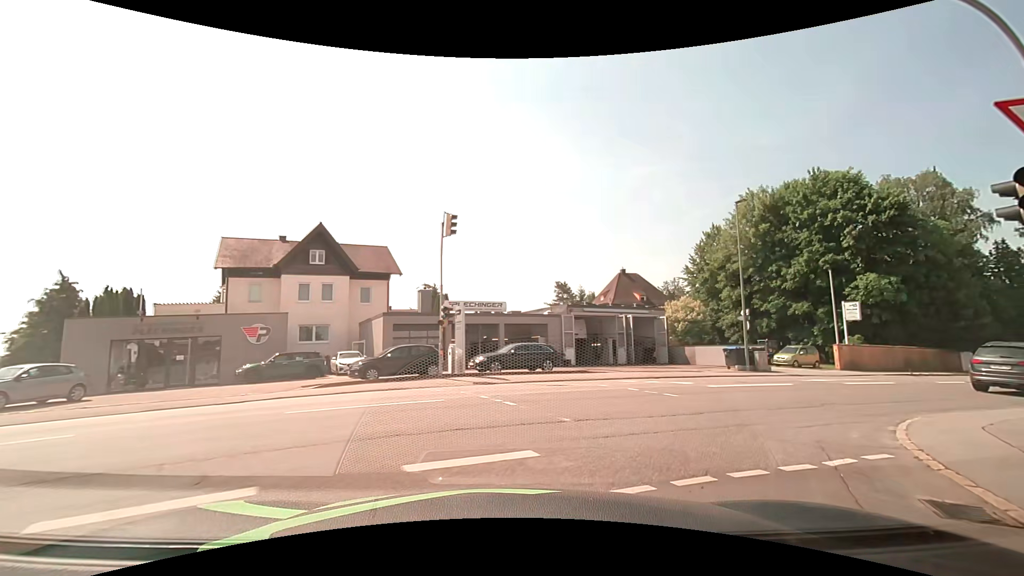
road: residential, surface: asphalt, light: Day
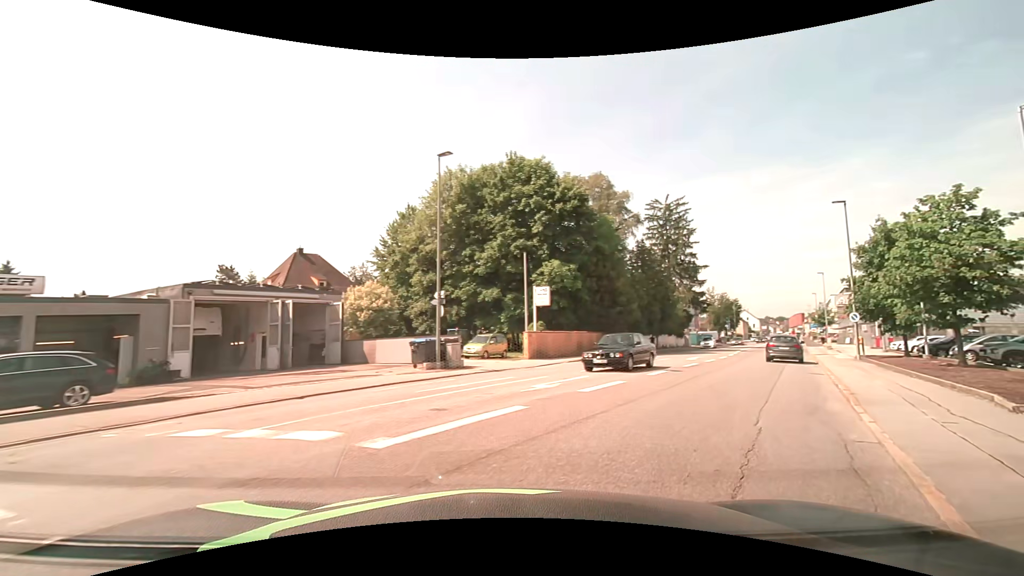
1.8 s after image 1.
(+2.9, +9.0) m; +36°
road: tertiary
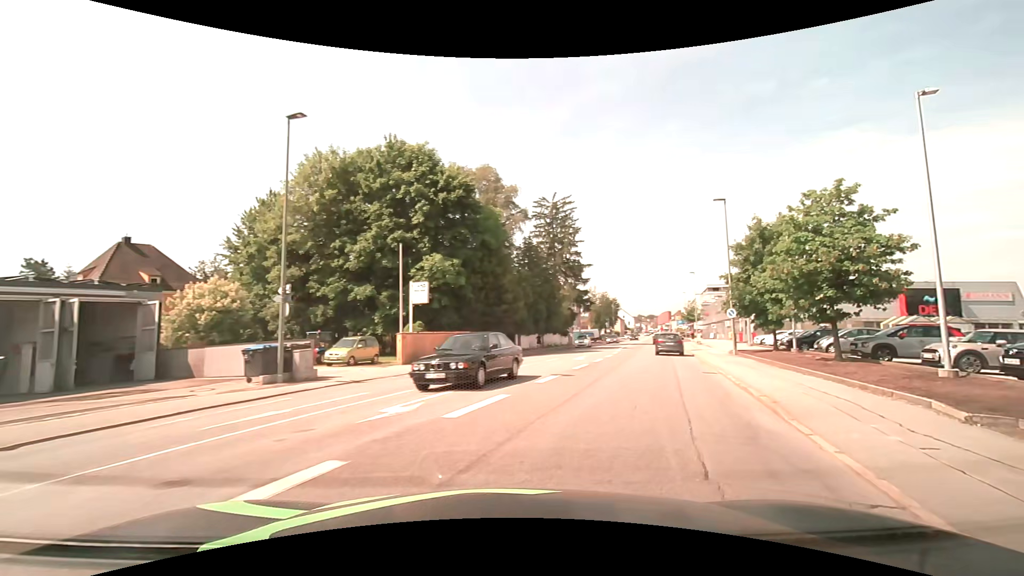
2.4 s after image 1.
(+0.4, +3.4) m; +13°
(+2, +10) (+5, +19) (+9, +29) (+12, +38) (+15, +48) (+18, +57) (+21, +67) (+24, +76) (+28, +86) (+31, +95) m
